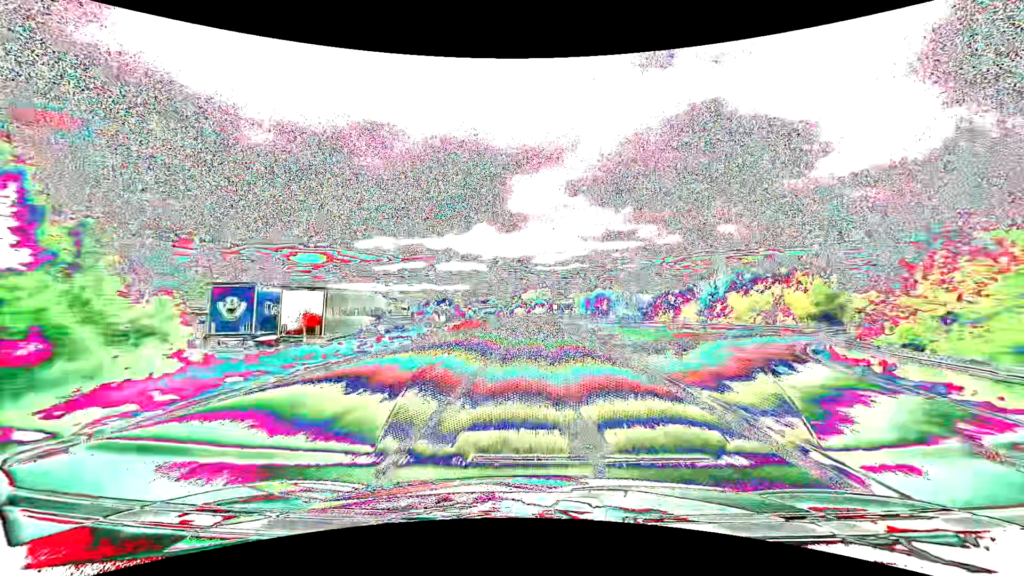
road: primary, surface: asphalt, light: Day
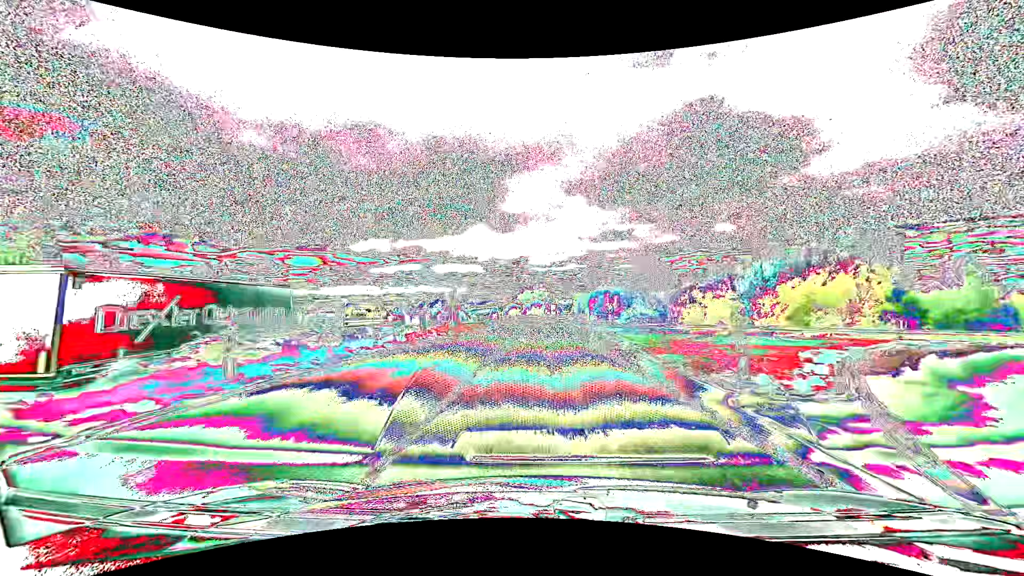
(0.0, +15.0) m; 0°
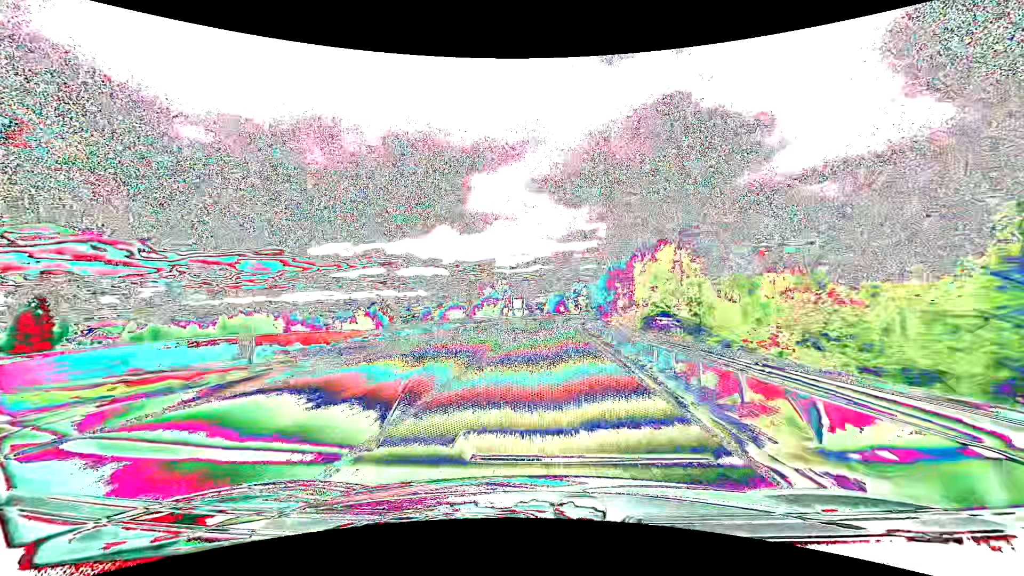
(+2.3, +75.7) m; +4°
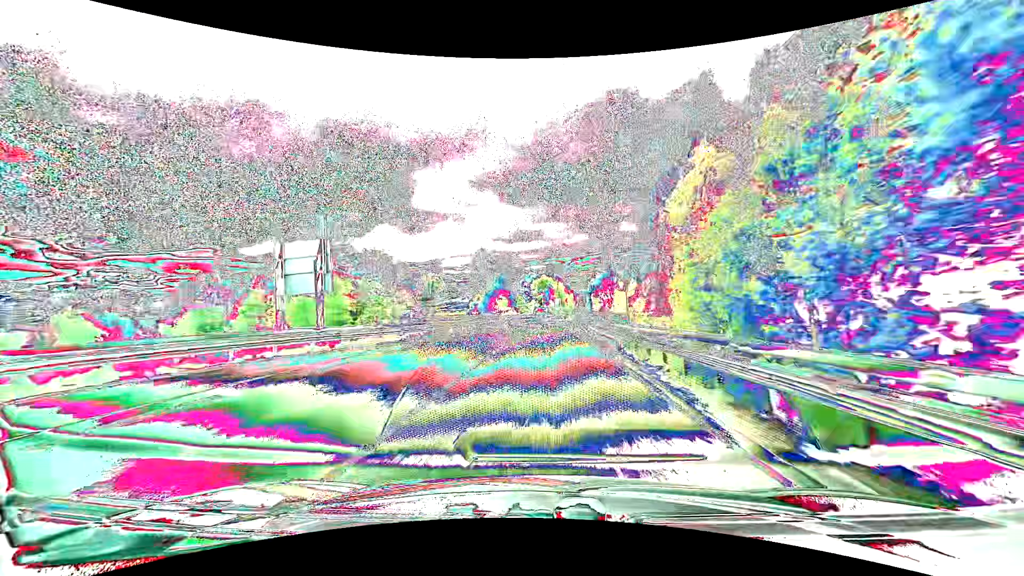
(+4.3, +76.8) m; +6°
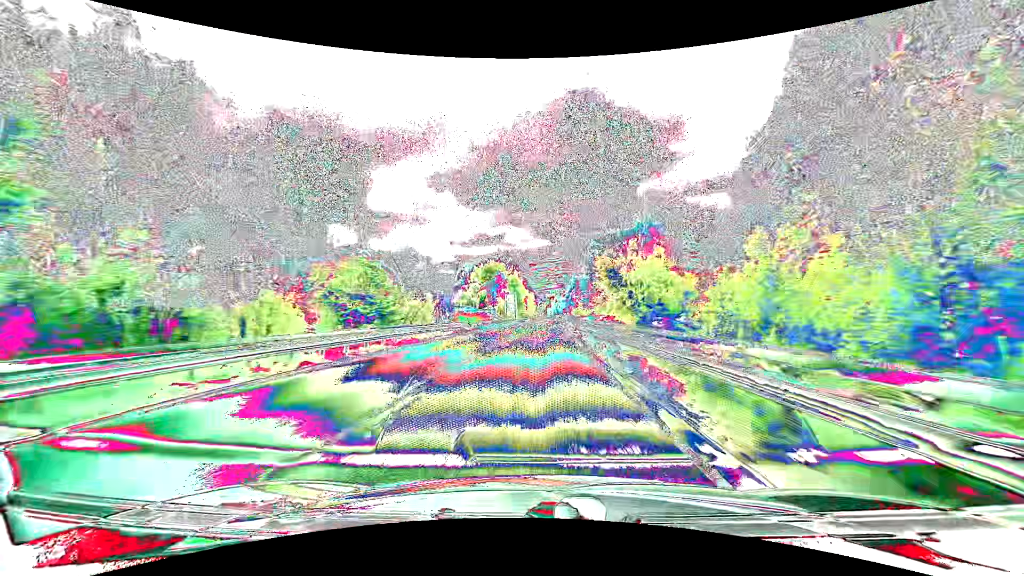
(+3.7, +77.8) m; +5°
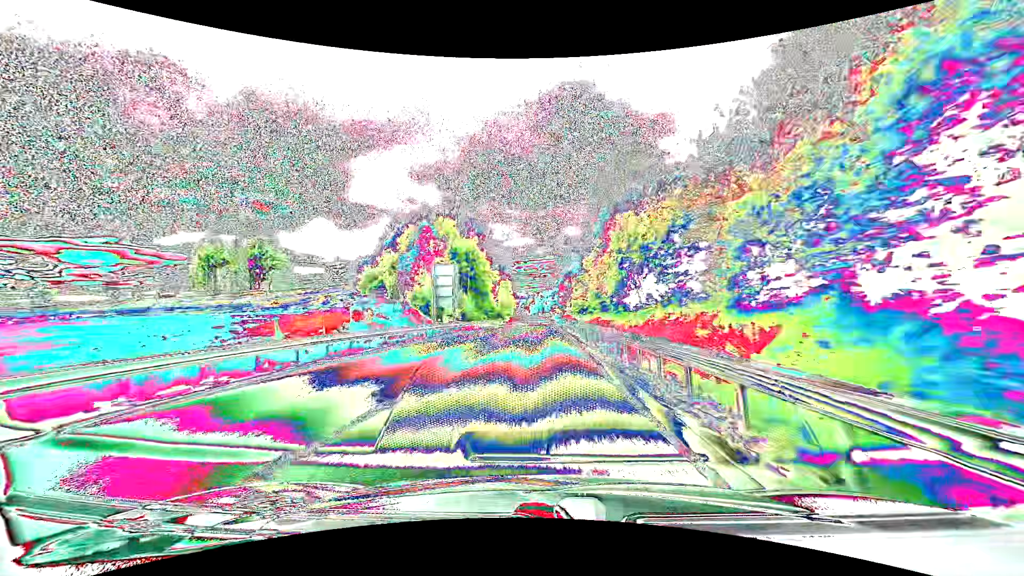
(+1.3, +62.0) m; +2°
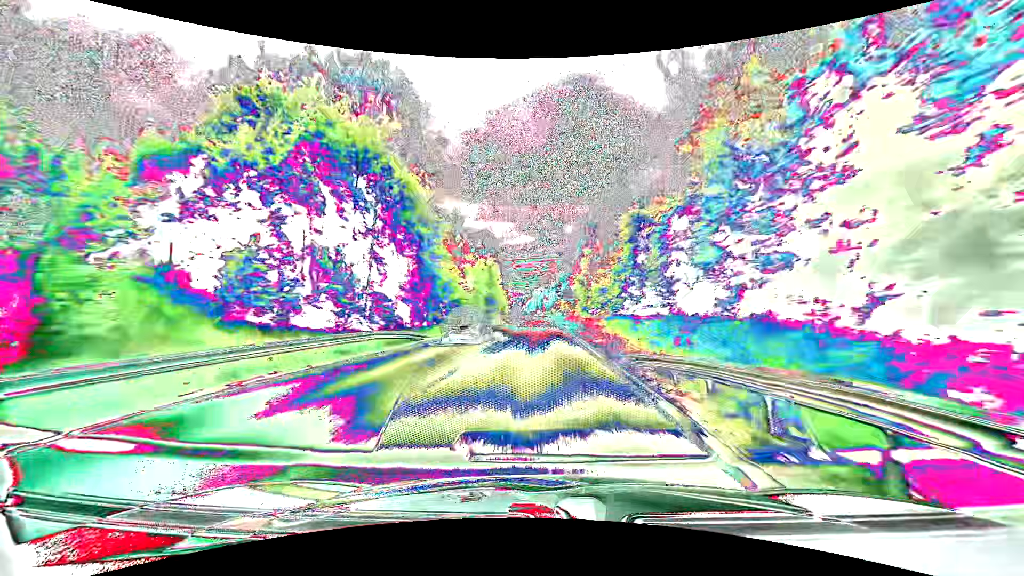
(+0.2, +46.4) m; 0°
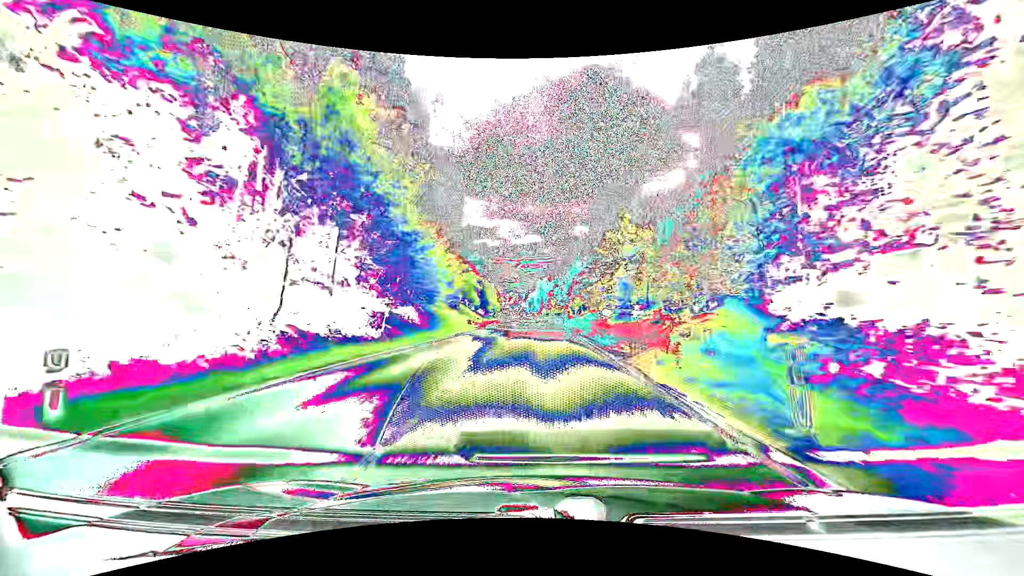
(-0.5, +78.0) m; -1°
(0, +10) (0, +20) (0, +30) (0, +40) (0, +50) (0, +60) (-1, +70) (-1, +80) (-1, +90) (-1, +100) m
